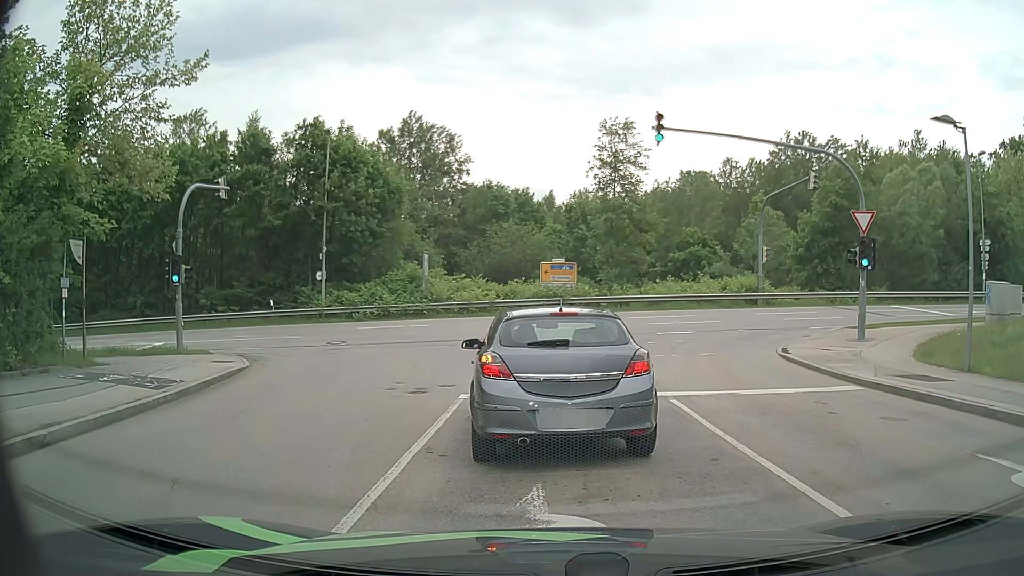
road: residential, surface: asphalt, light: Day
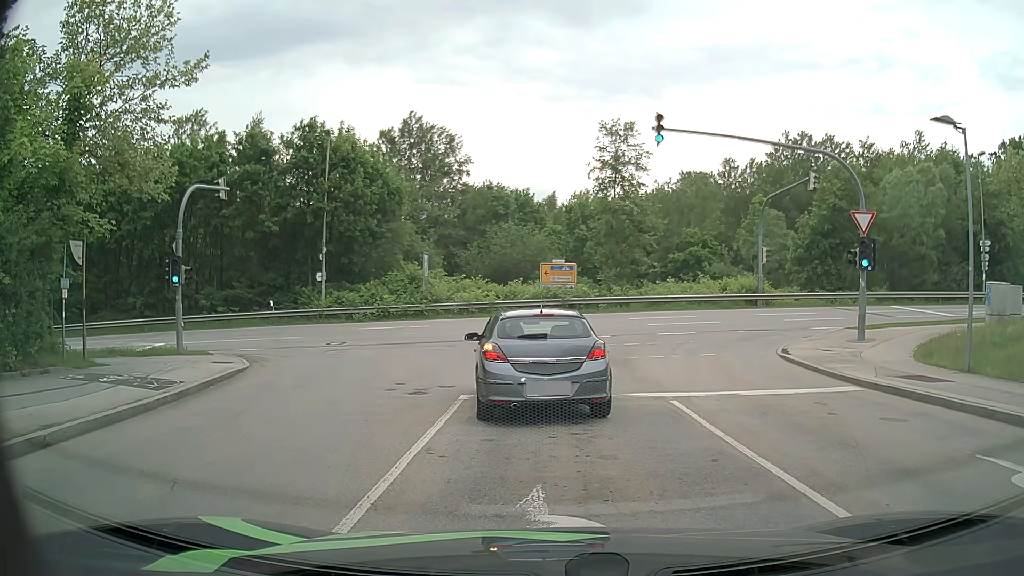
(0.0, 0.0) m; 0°
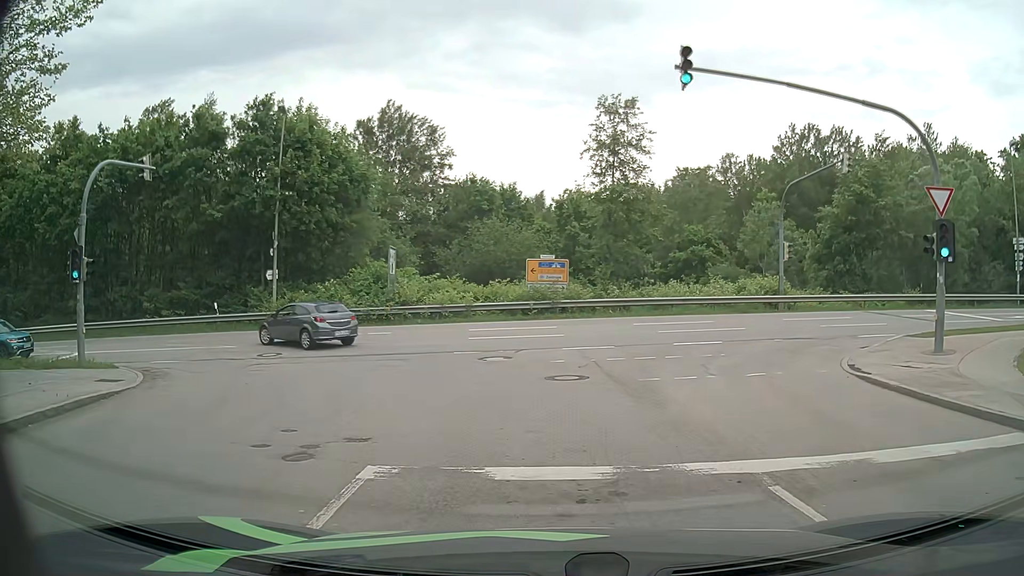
(0.0, +5.6) m; 0°
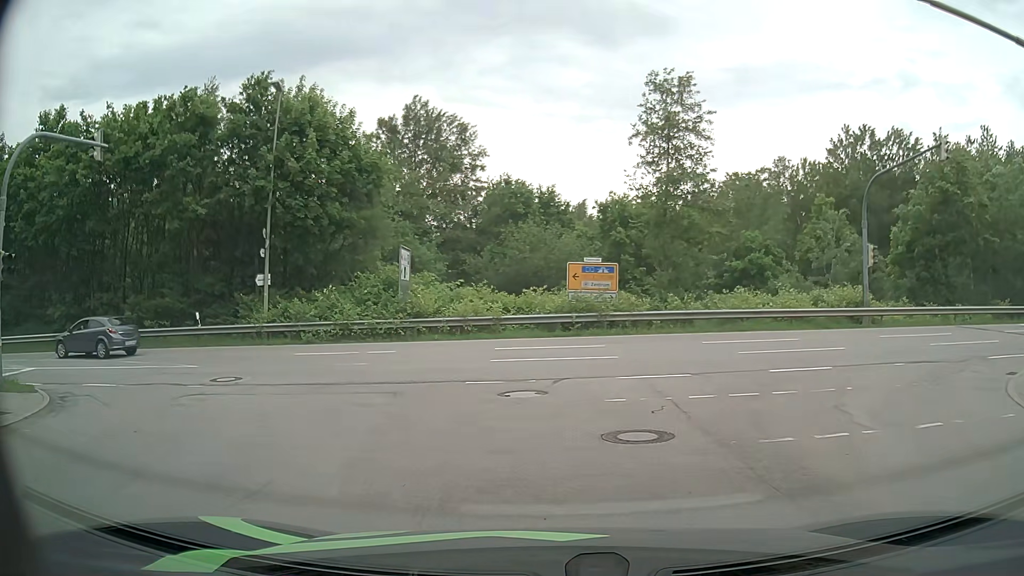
(-0.1, +5.3) m; -2°
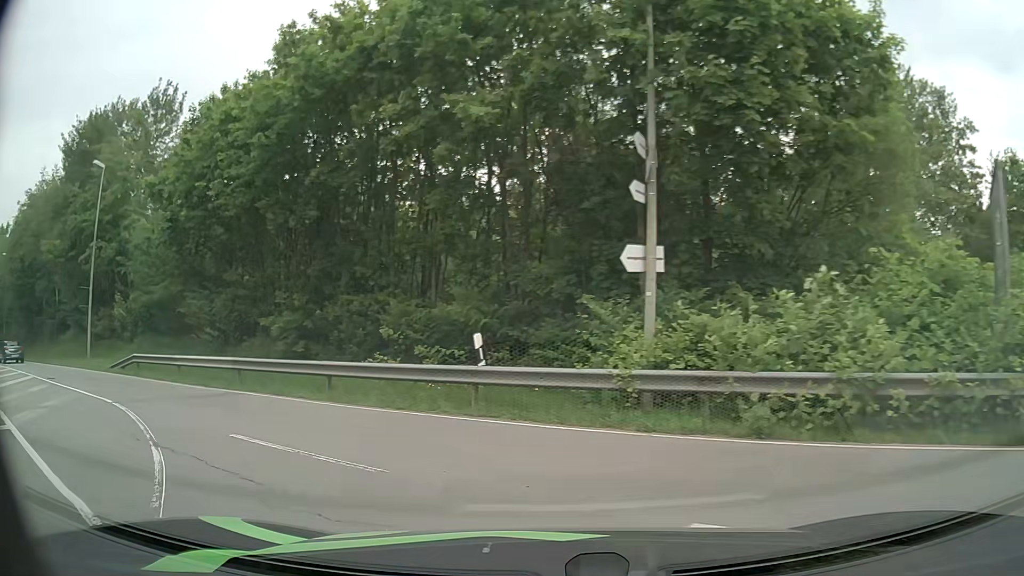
(-4.7, +15.4) m; -40°
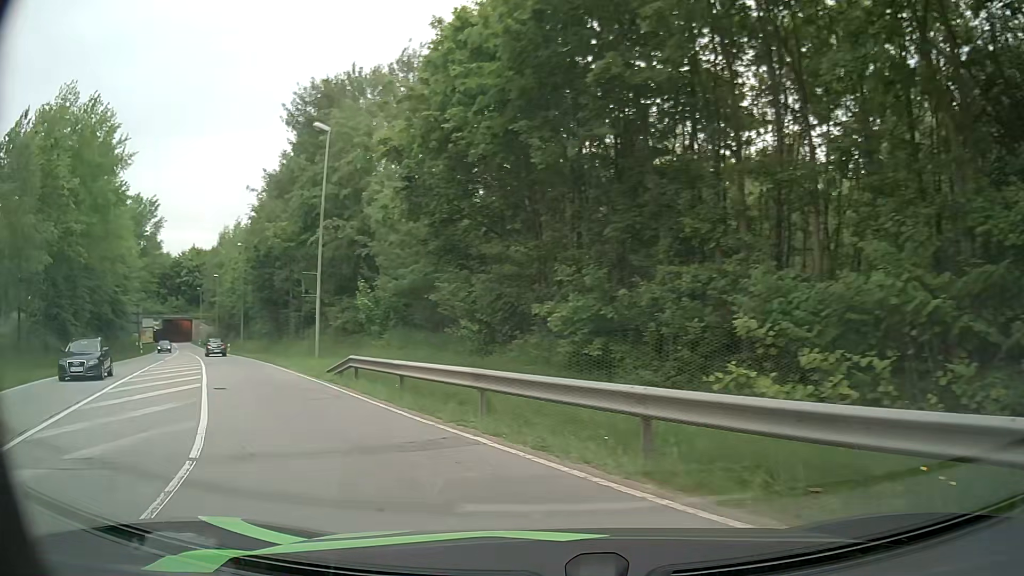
(-1.4, +7.3) m; -25°
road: secondary
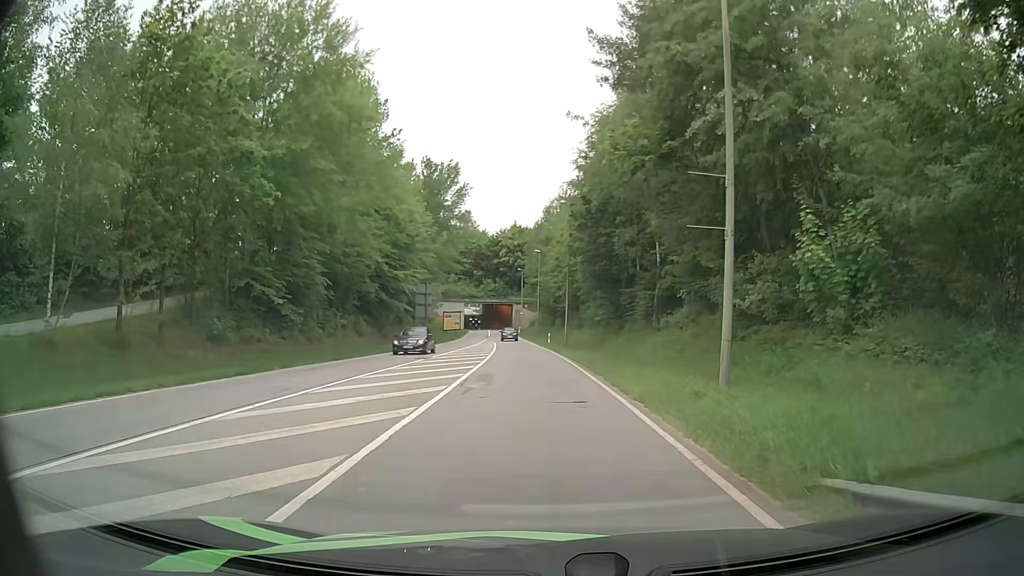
(-6.0, +16.2) m; -28°
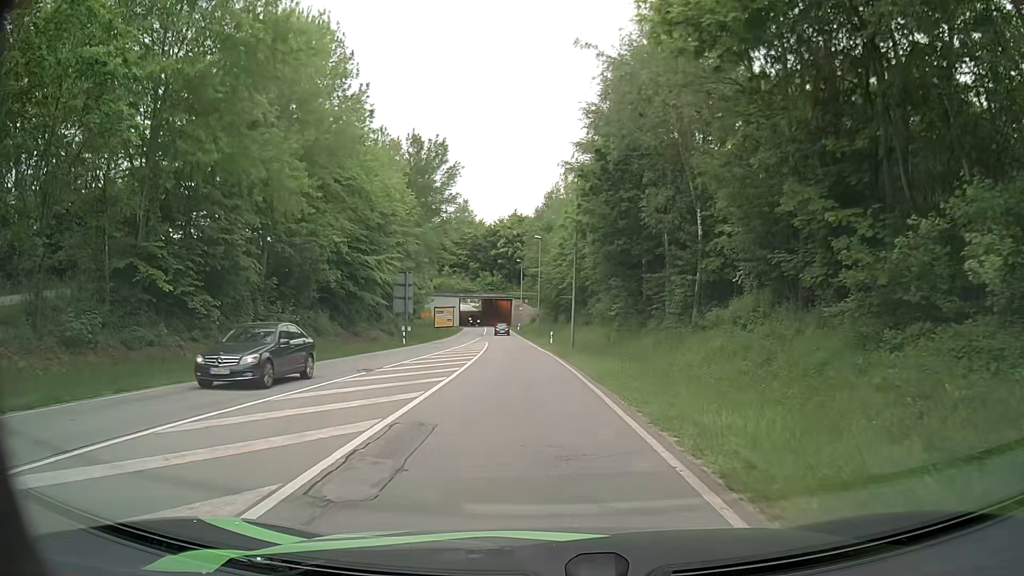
(+0.1, +9.8) m; 0°
(0, +10) (-1, +20) (-1, +30) (-2, +40) (-3, +50) (-4, +60) (-4, +70) (-5, +80) (-6, +90) (-7, +100) m
